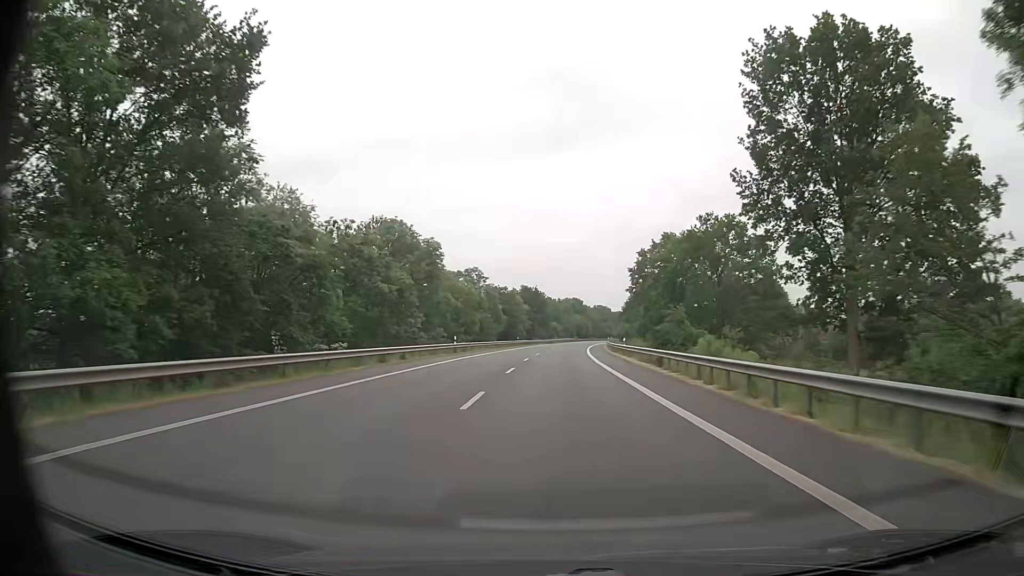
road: primary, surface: asphalt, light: Day
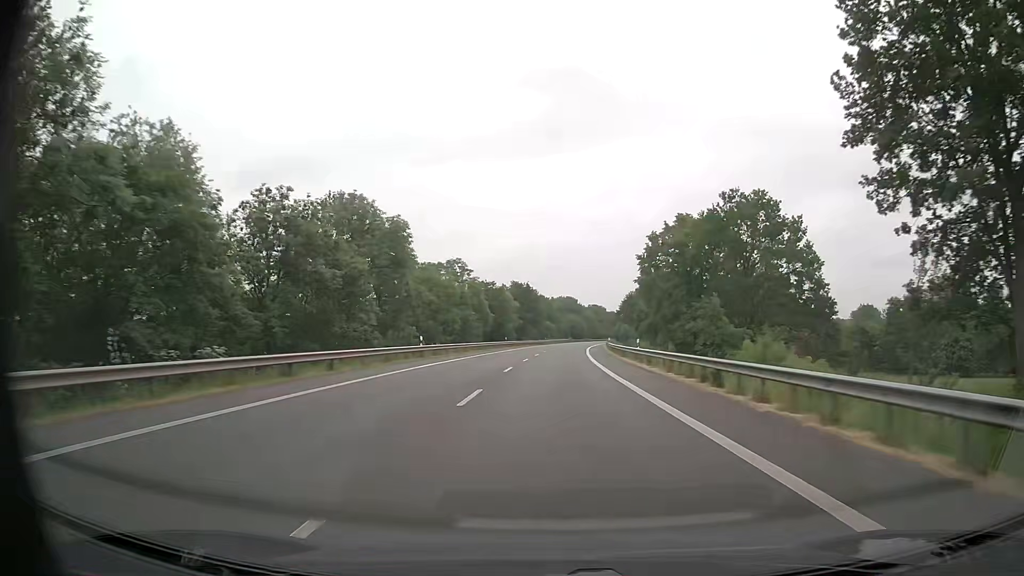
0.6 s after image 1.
(+0.1, +11.3) m; +1°
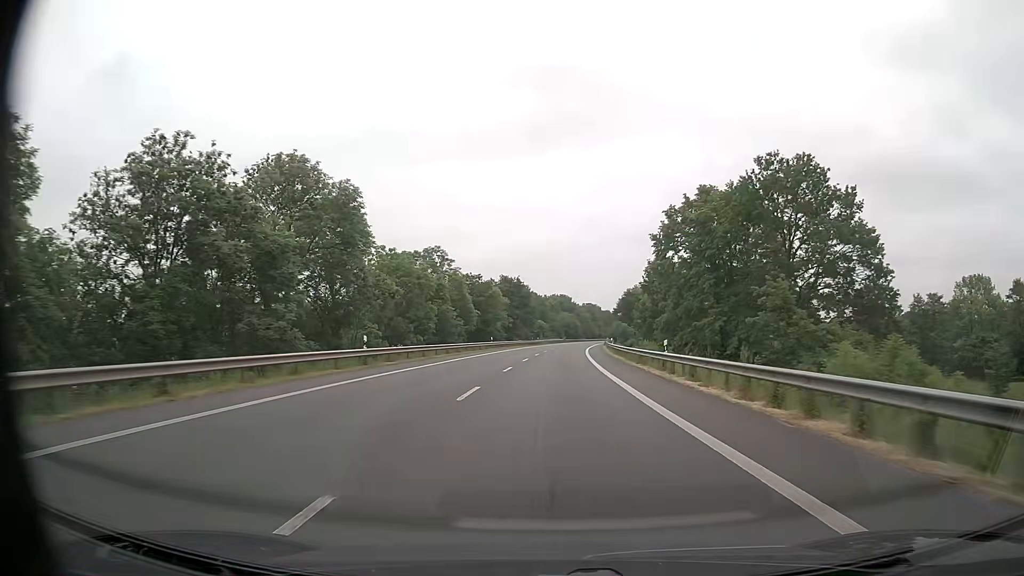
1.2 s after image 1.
(0.0, +11.3) m; +1°
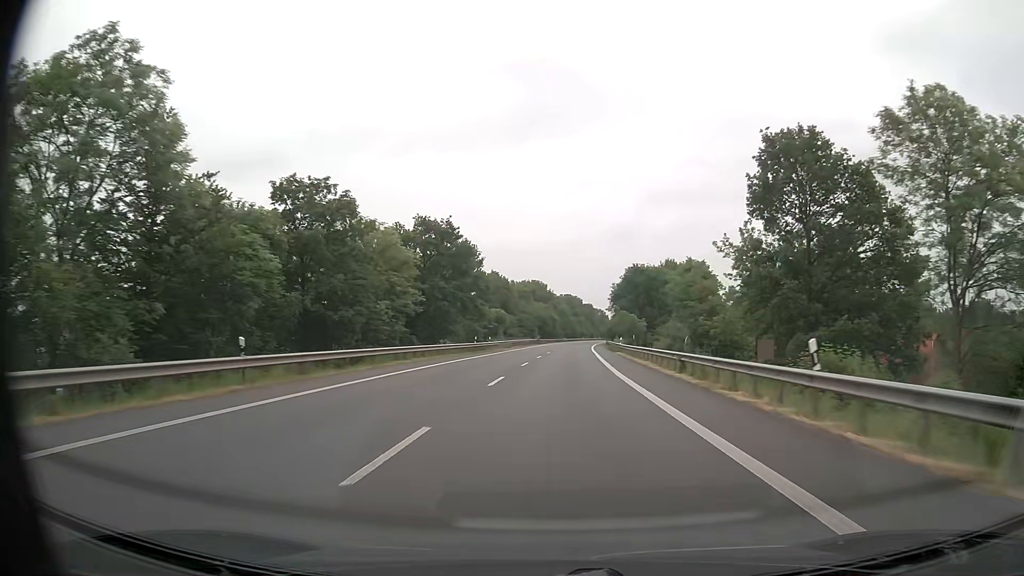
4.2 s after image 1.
(+1.1, +56.3) m; +2°
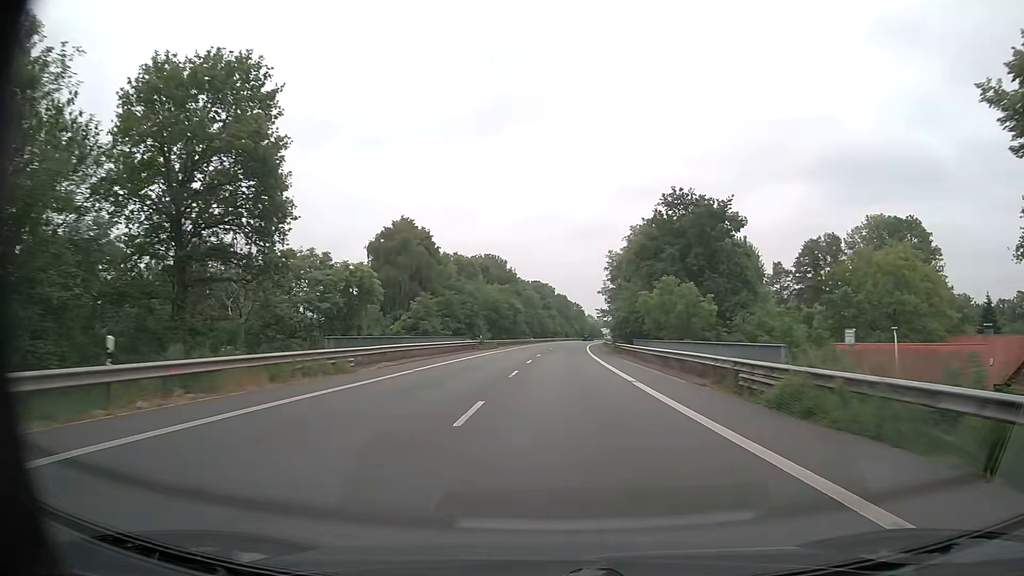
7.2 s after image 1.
(+1.5, +56.4) m; +3°
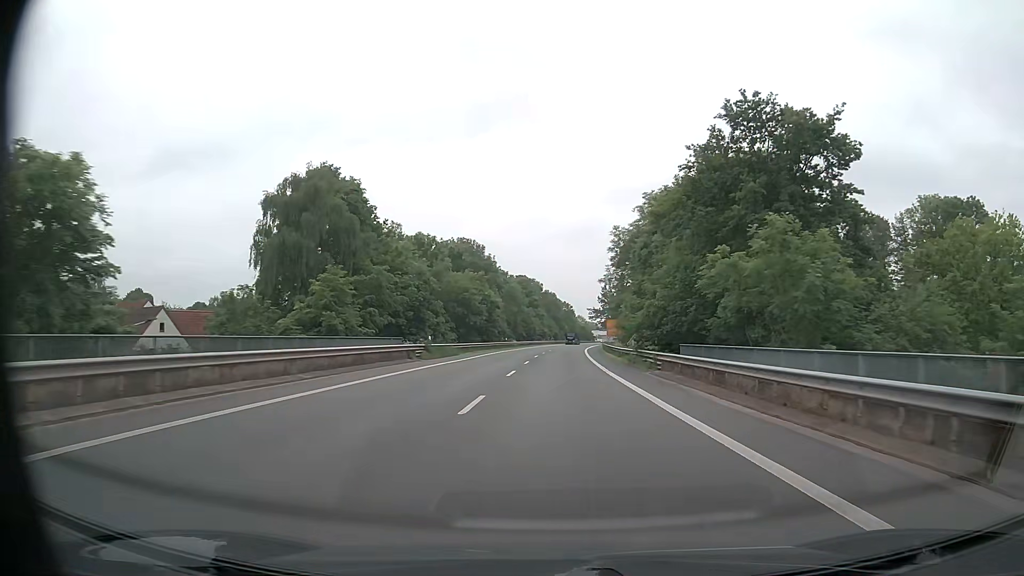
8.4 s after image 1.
(+0.2, +22.6) m; +1°
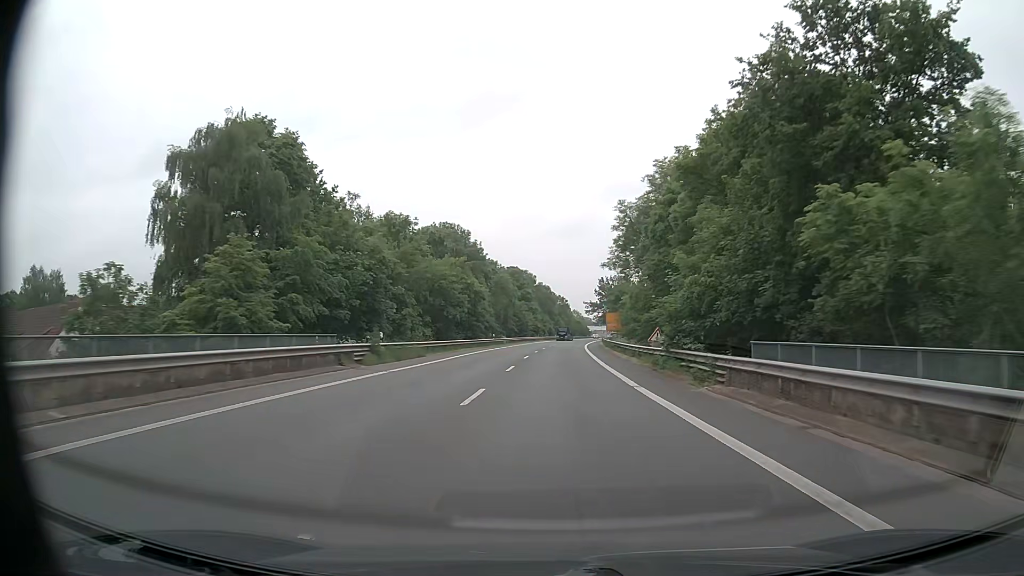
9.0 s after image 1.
(0.0, +11.3) m; 0°
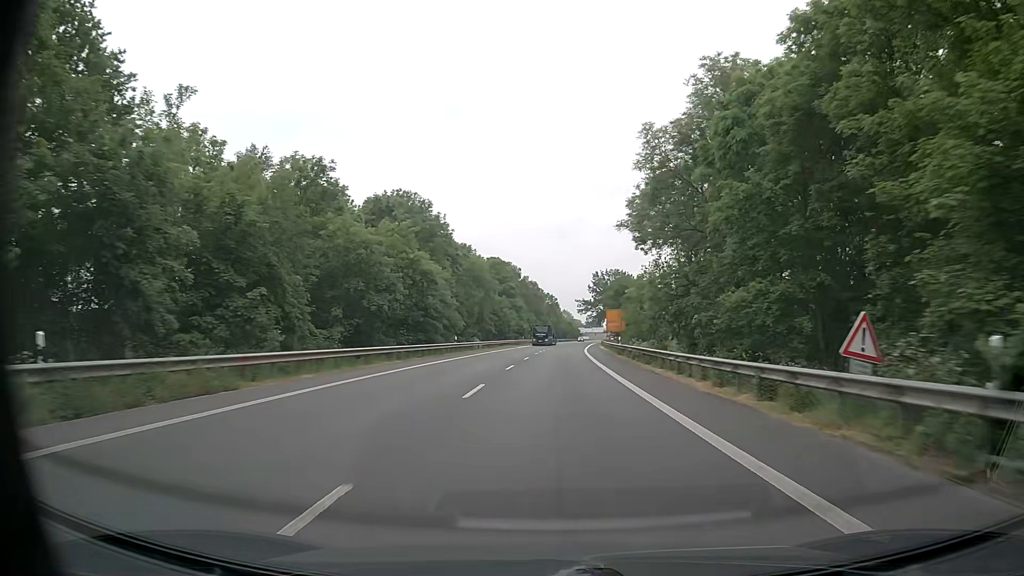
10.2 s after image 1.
(+0.2, +22.6) m; +1°
(0, +10) (0, +20) (0, +30) (+1, +40) (+1, +50) (+2, +60) (+2, +70) (+3, +80) (+3, +90) (+4, +100) m
